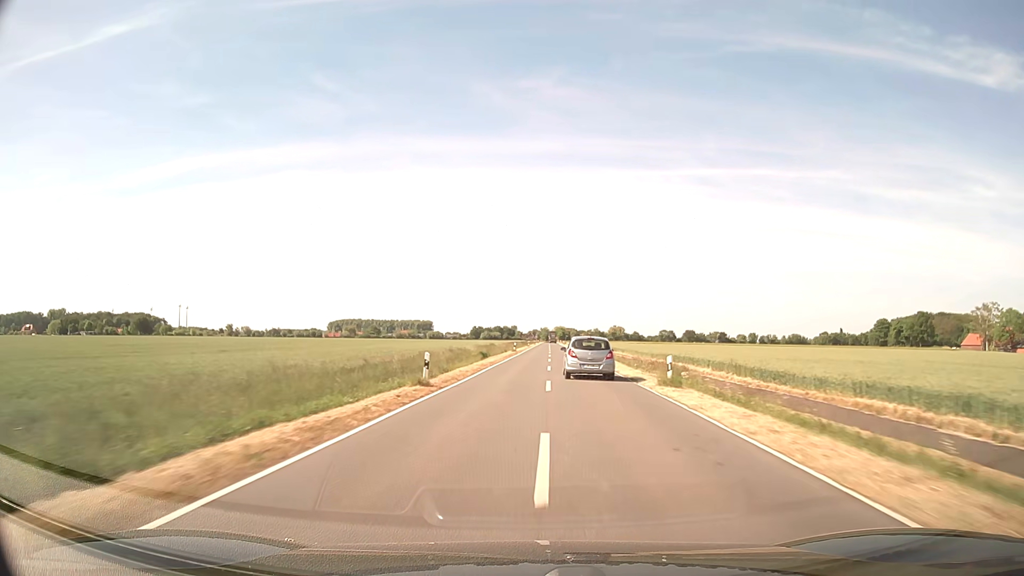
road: secondary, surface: asphalt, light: Day
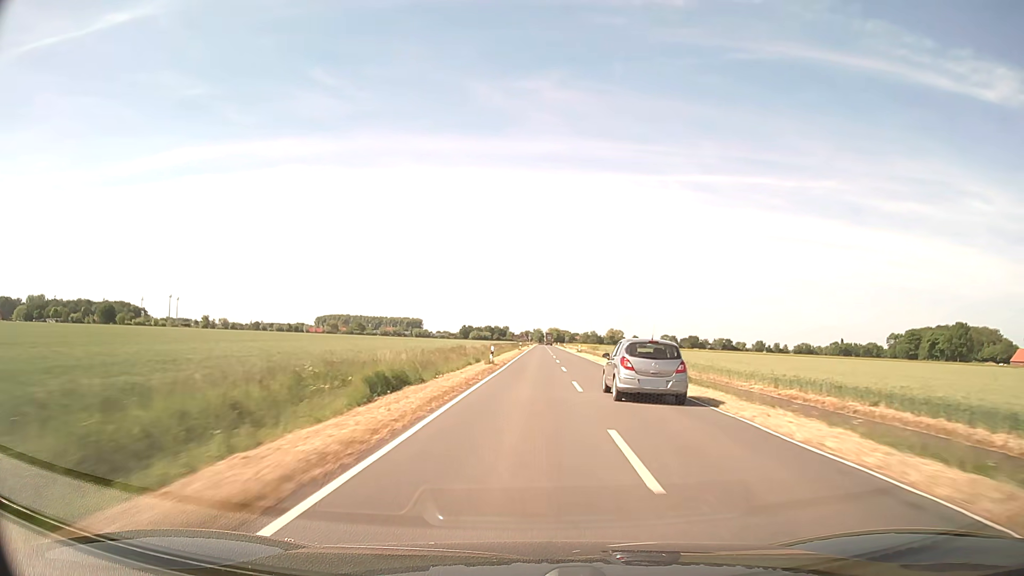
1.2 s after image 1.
(+0.1, +35.7) m; +1°
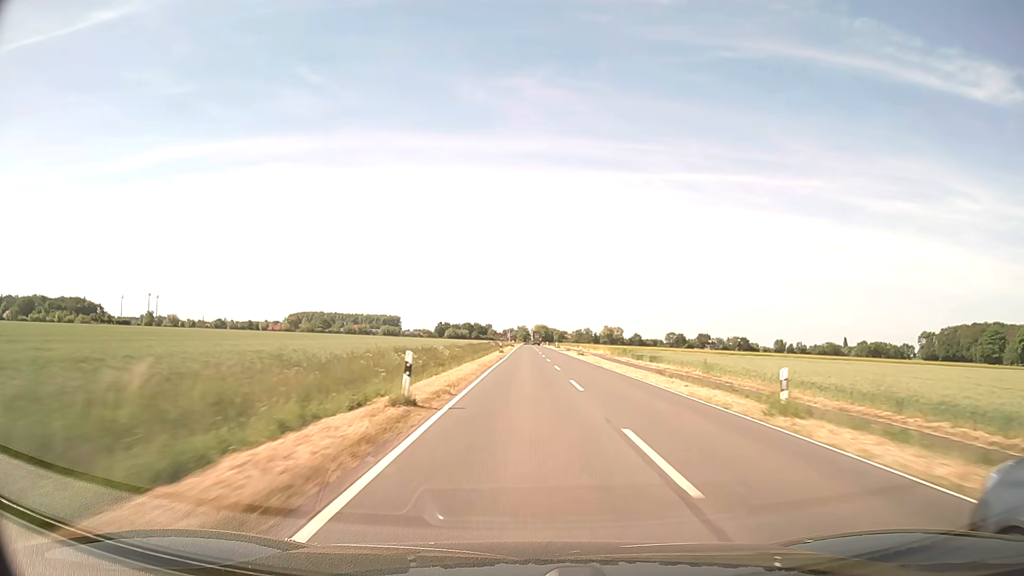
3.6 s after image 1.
(+1.2, +72.6) m; +1°
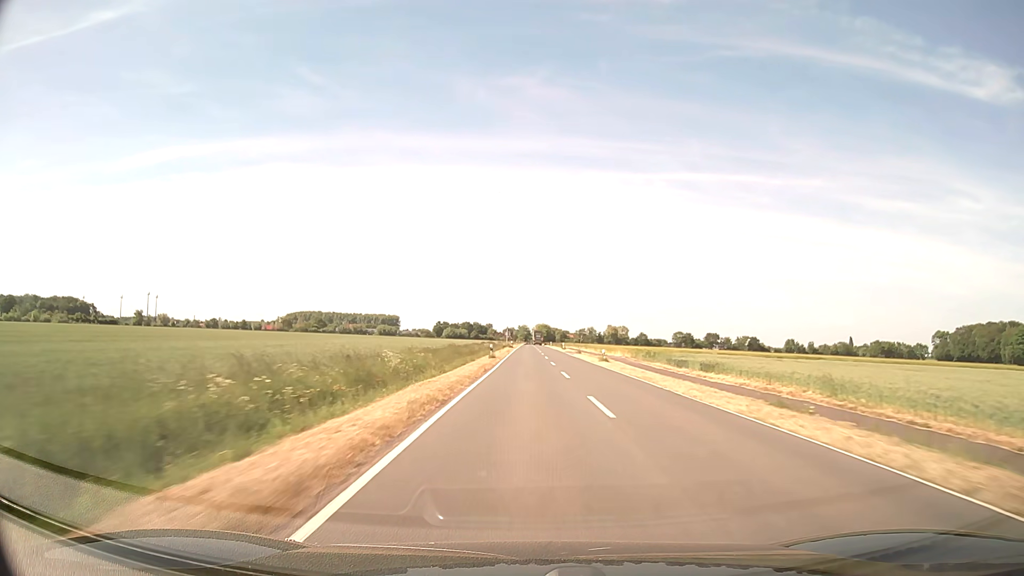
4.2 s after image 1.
(0.0, +18.2) m; 0°
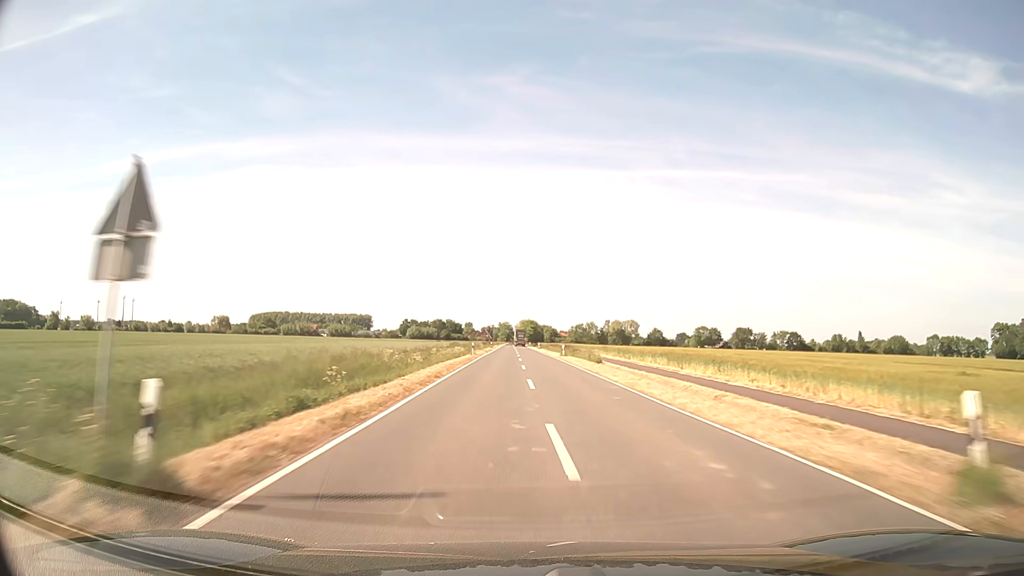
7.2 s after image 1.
(+0.9, +89.4) m; +1°
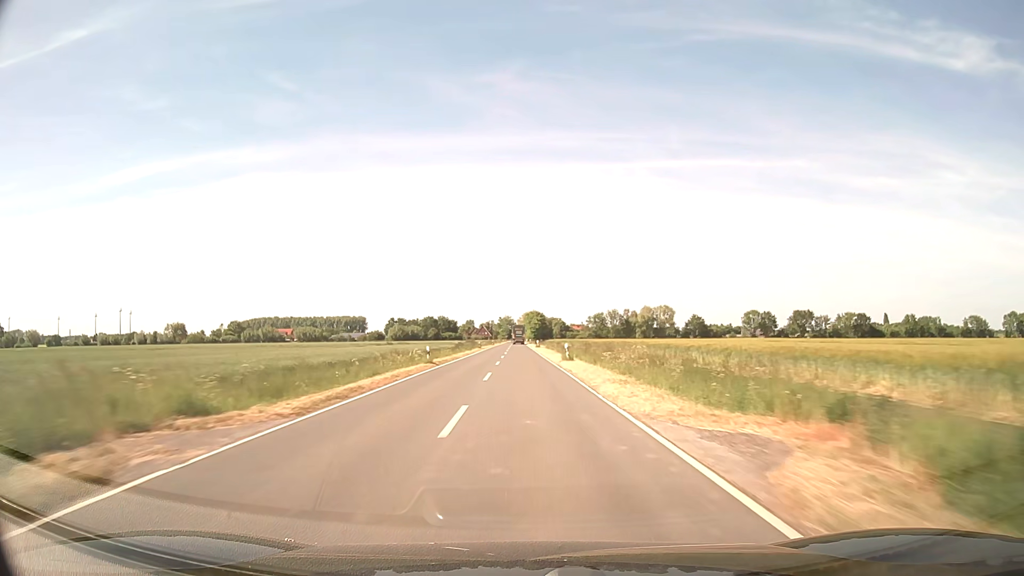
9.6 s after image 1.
(+0.1, +69.1) m; 0°
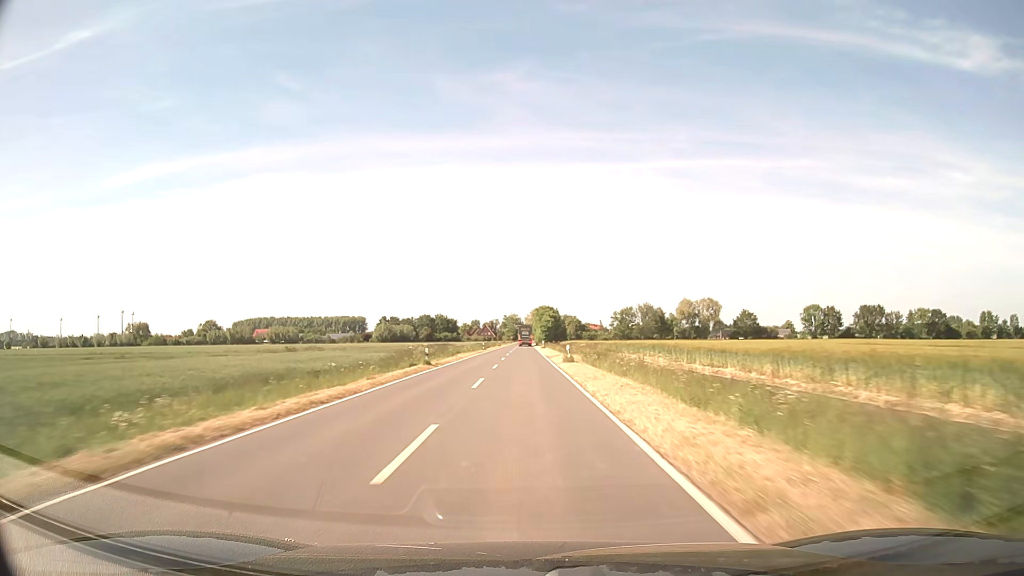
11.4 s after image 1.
(-0.5, +50.9) m; -1°
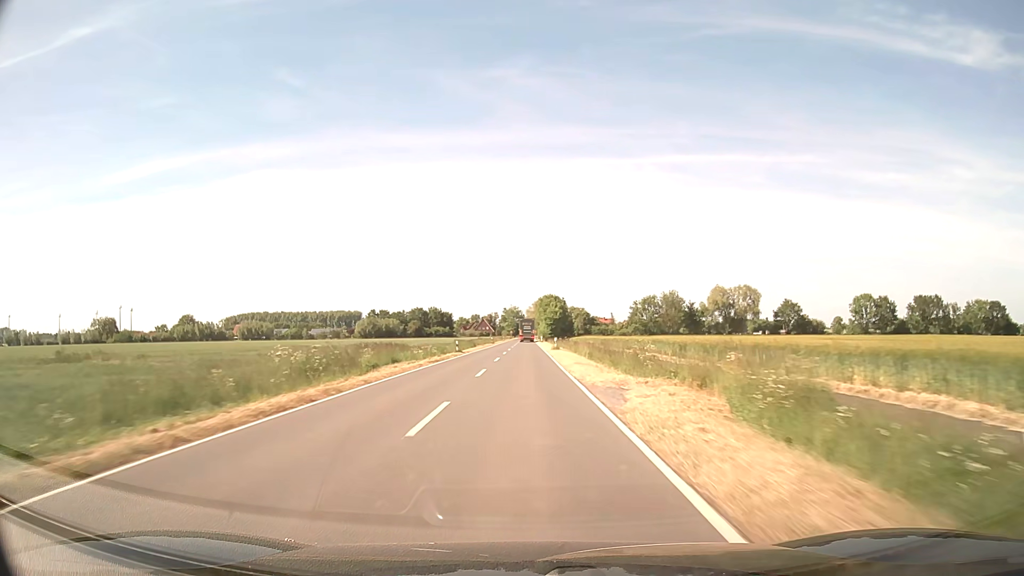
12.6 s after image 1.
(0.0, +33.3) m; 0°
(0, +10) (0, +20) (0, +30) (0, +40) (0, +50) (0, +60) (0, +70) (0, +80) (0, +90) (0, +100) m
